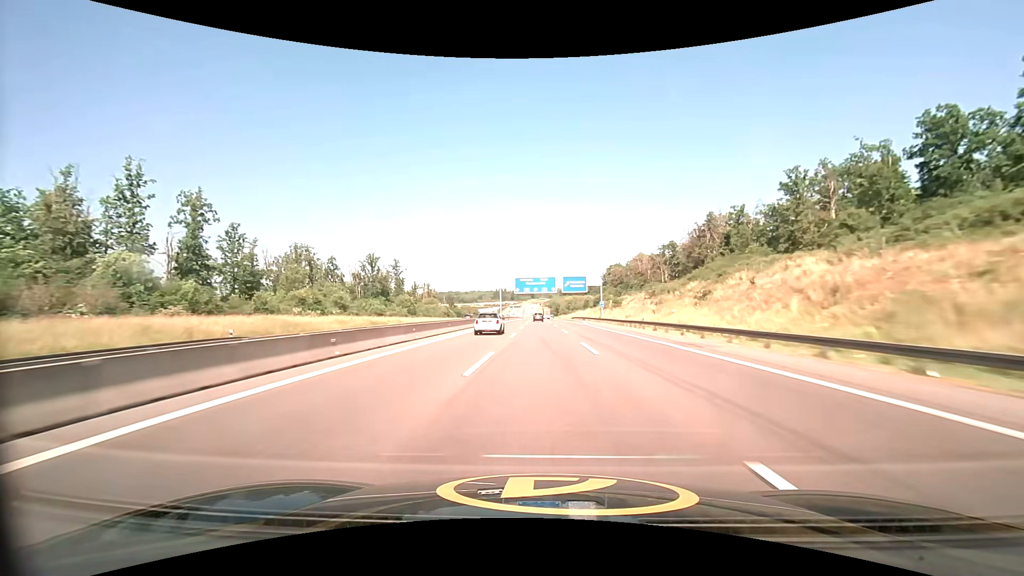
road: motorway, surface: asphalt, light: Day
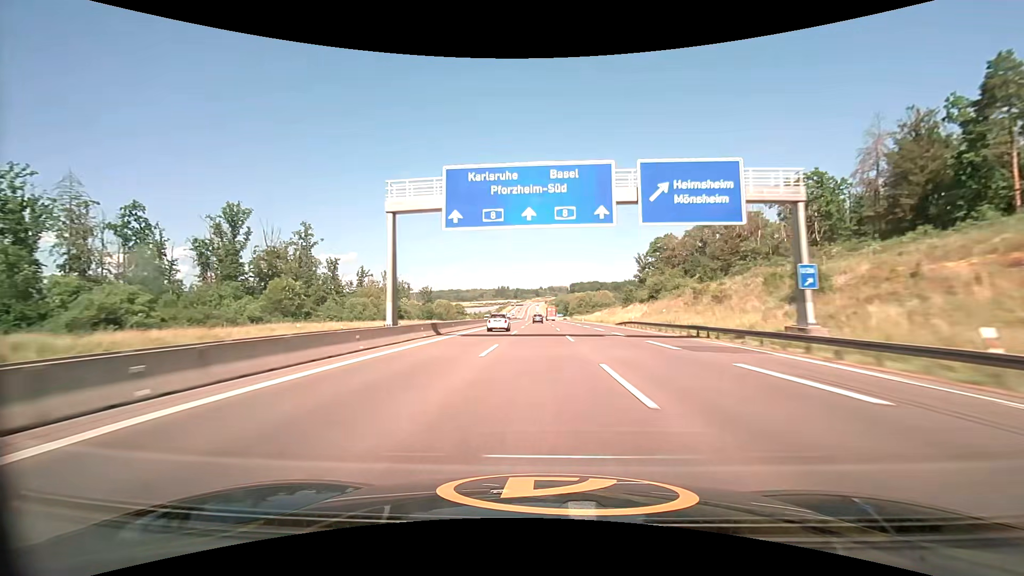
(-0.3, +80.9) m; 0°
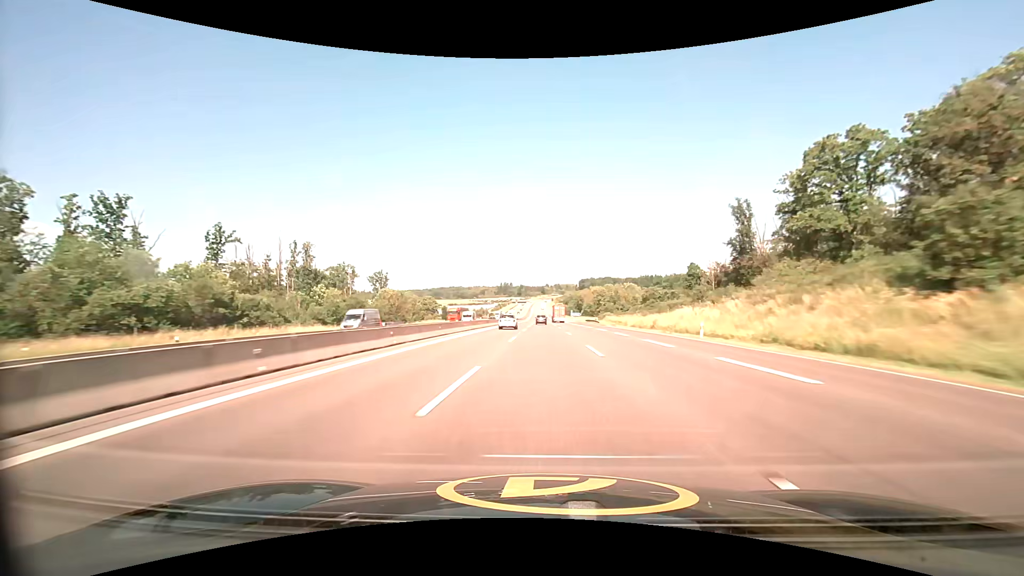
(-0.7, +80.8) m; -1°
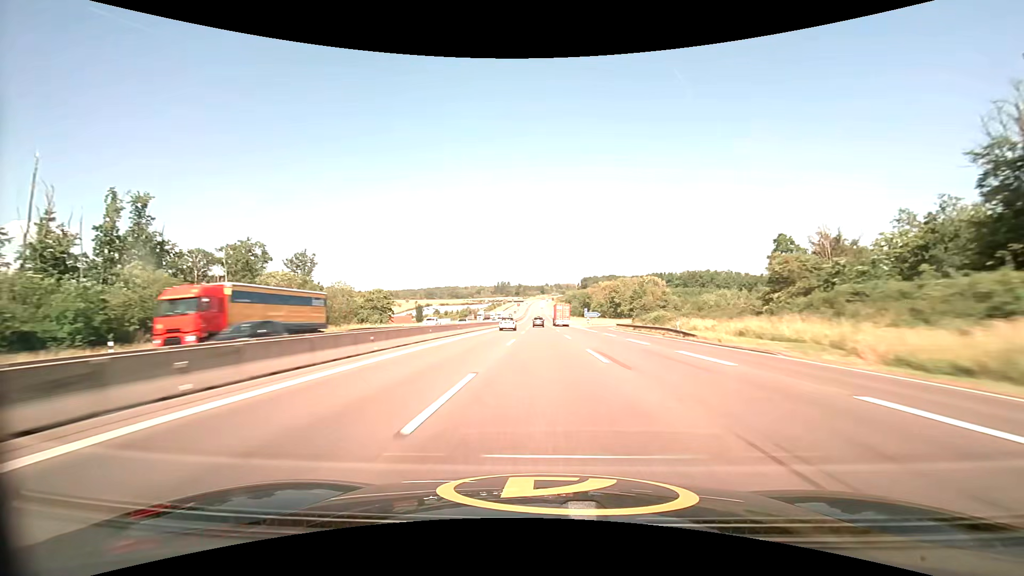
(0.0, +55.2) m; 0°
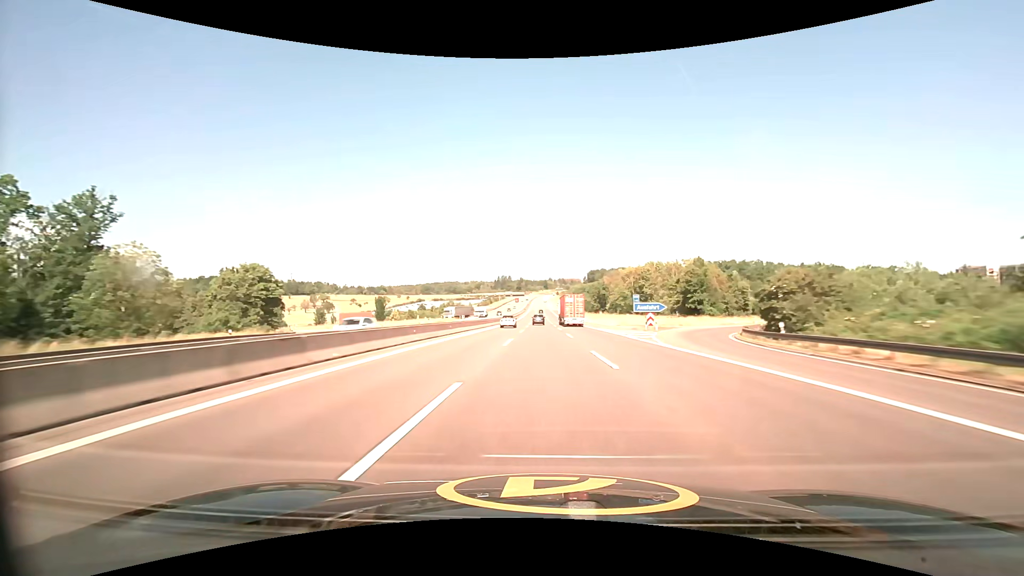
(-0.1, +56.5) m; 0°
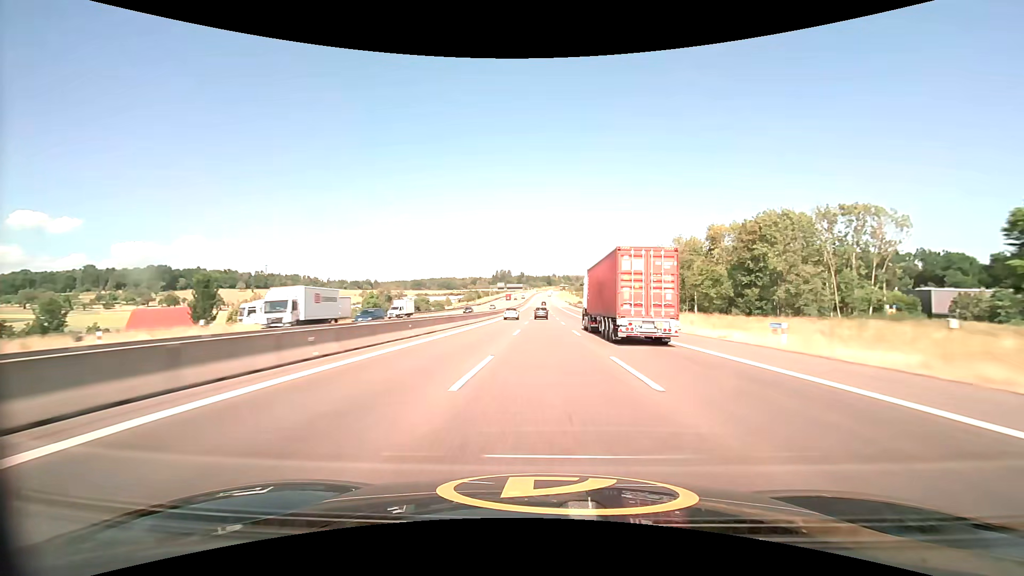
(-0.5, +85.8) m; 0°
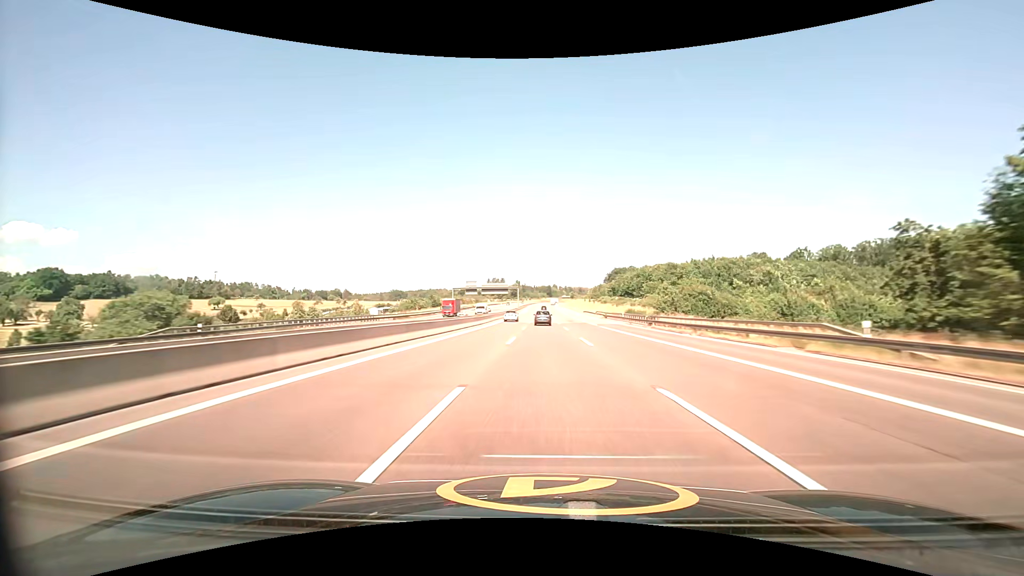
(+0.3, +114.5) m; 0°
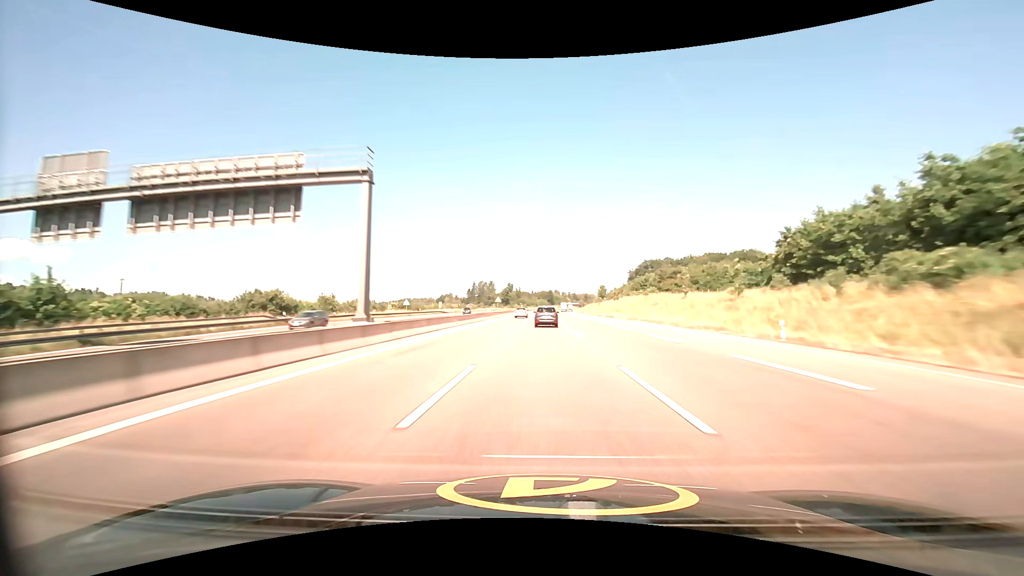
(0.0, +139.8) m; 0°
(0, +10) (0, +20) (0, +30) (0, +40) (0, +50) (0, +60) (0, +70) (0, +80) (0, +90) (0, +100) m
